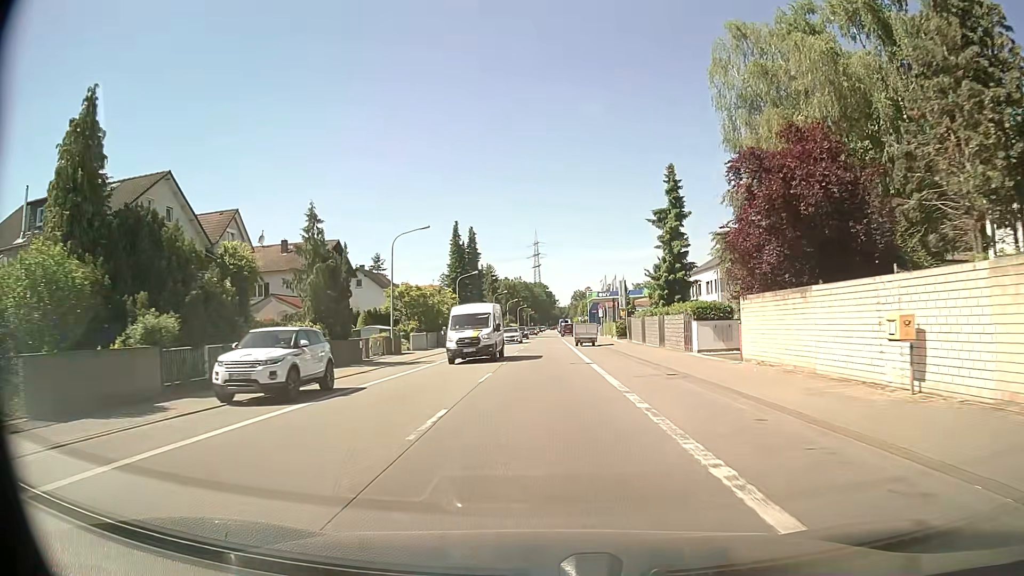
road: primary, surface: asphalt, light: Day
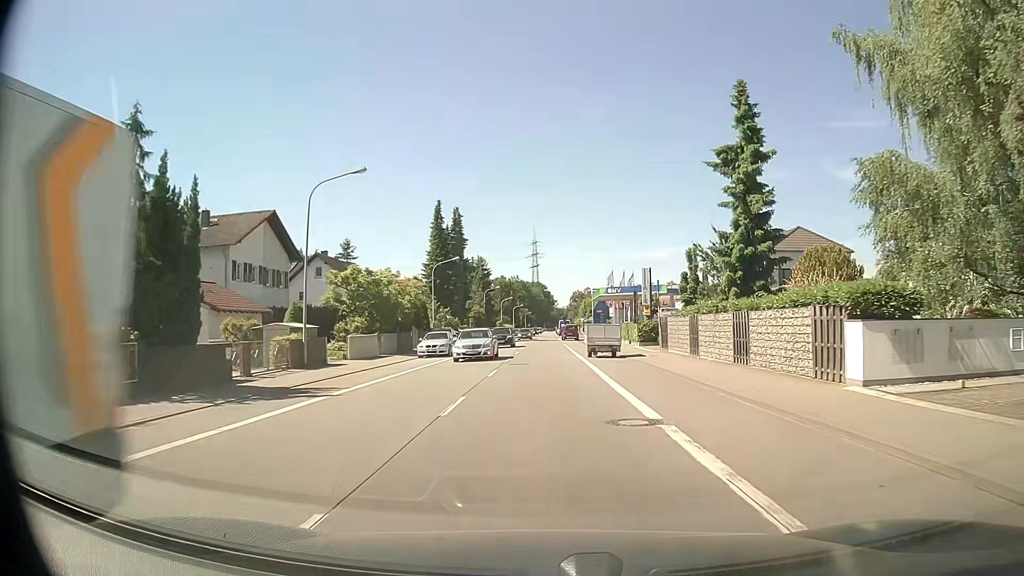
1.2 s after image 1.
(0.0, +15.3) m; 0°
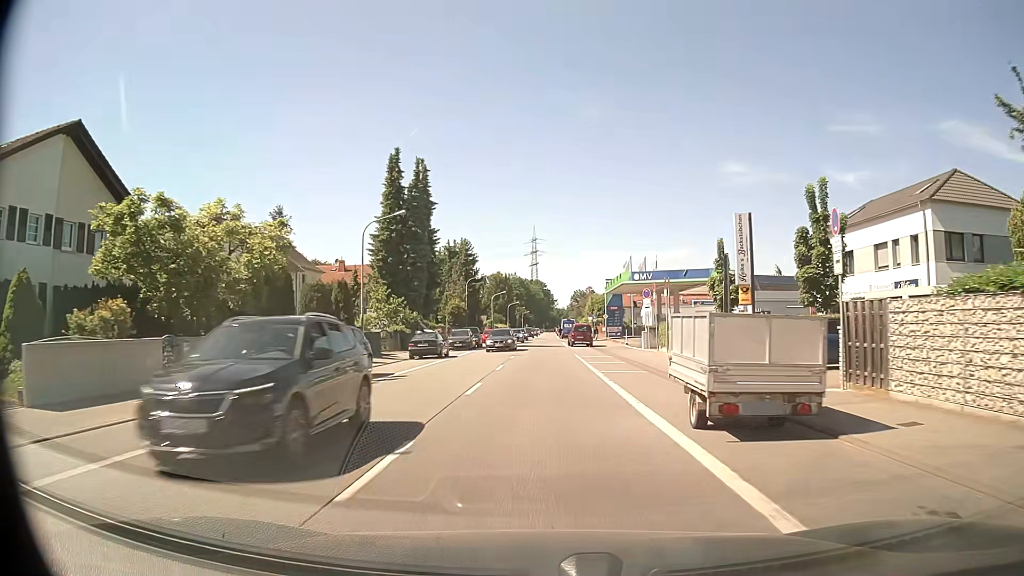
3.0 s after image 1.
(0.0, +22.9) m; -1°
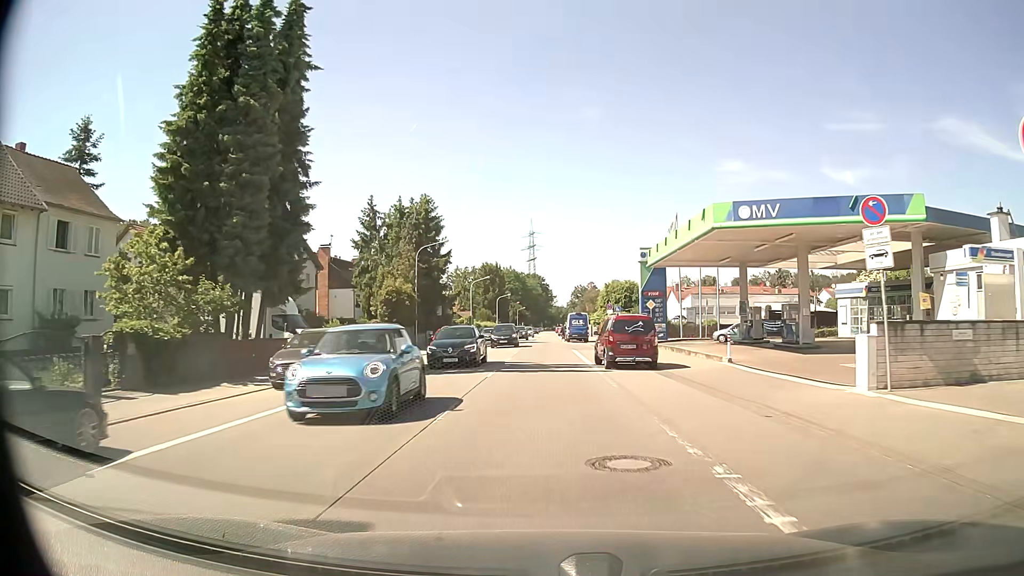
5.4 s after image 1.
(+0.6, +30.5) m; +1°
